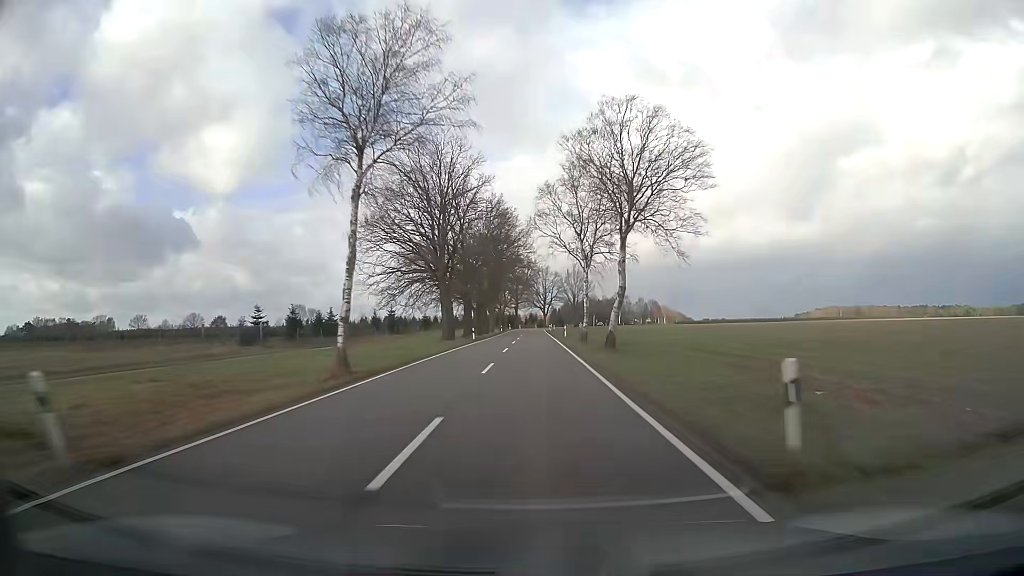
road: secondary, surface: asphalt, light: Day
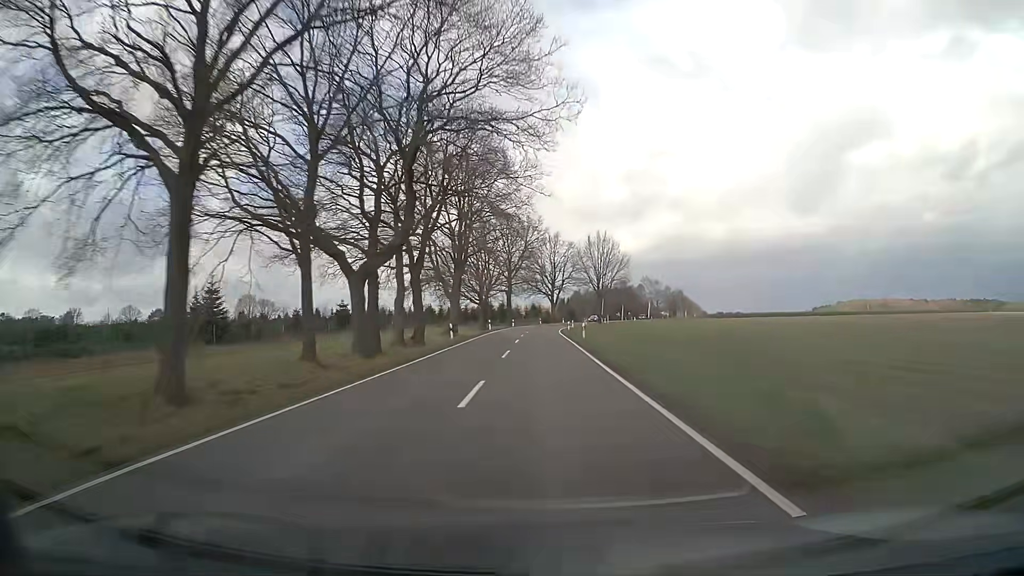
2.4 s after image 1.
(+0.4, +67.5) m; 0°
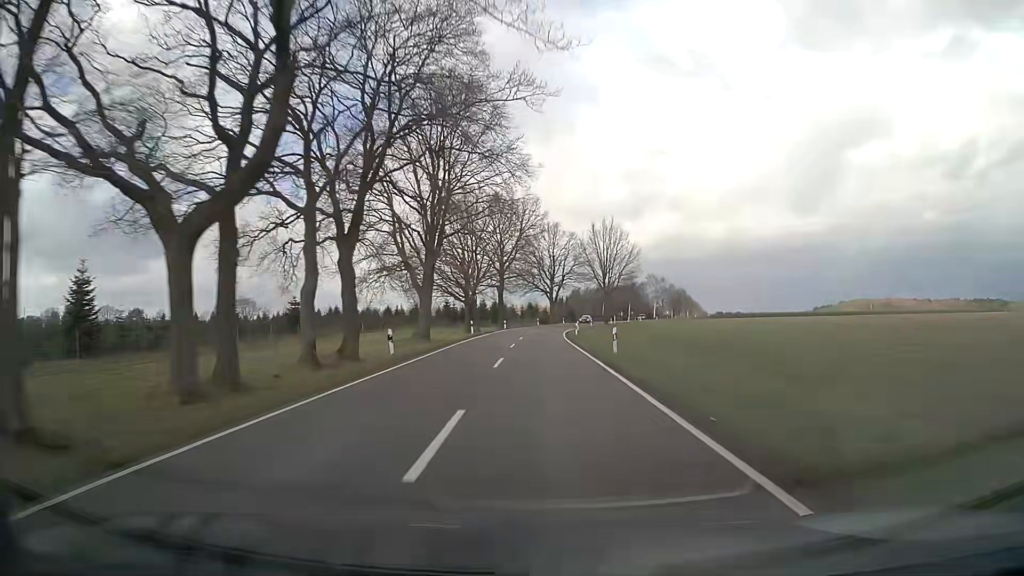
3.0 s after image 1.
(+0.1, +16.4) m; 0°
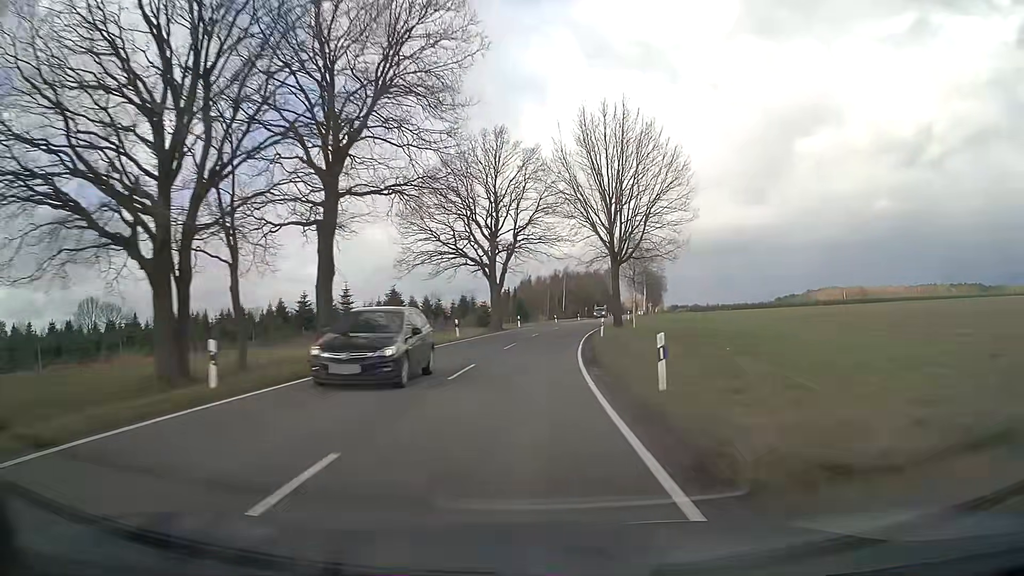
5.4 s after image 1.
(+1.7, +62.9) m; +5°
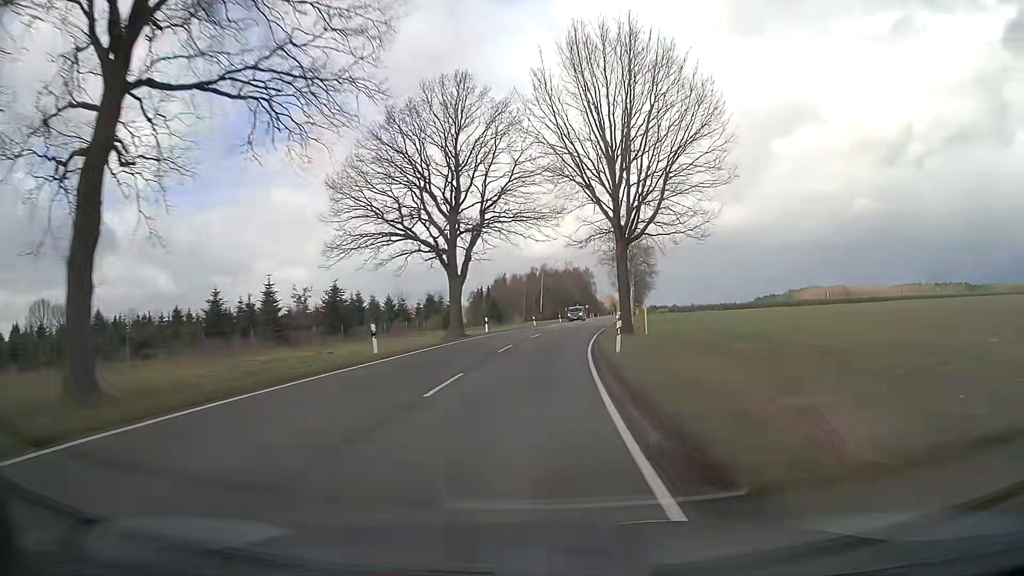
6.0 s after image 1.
(+0.2, +15.1) m; +2°
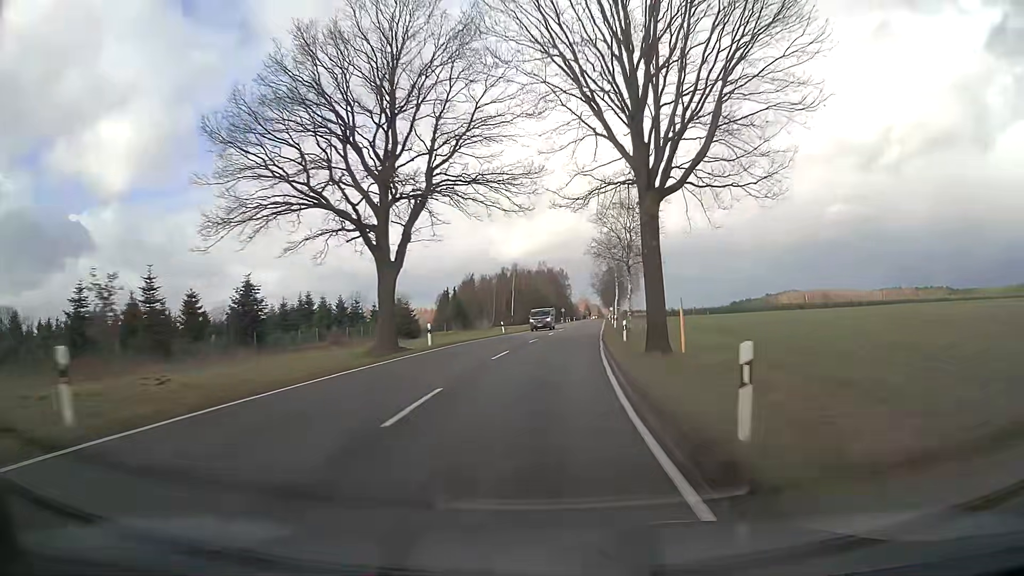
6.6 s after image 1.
(+0.3, +14.8) m; +2°
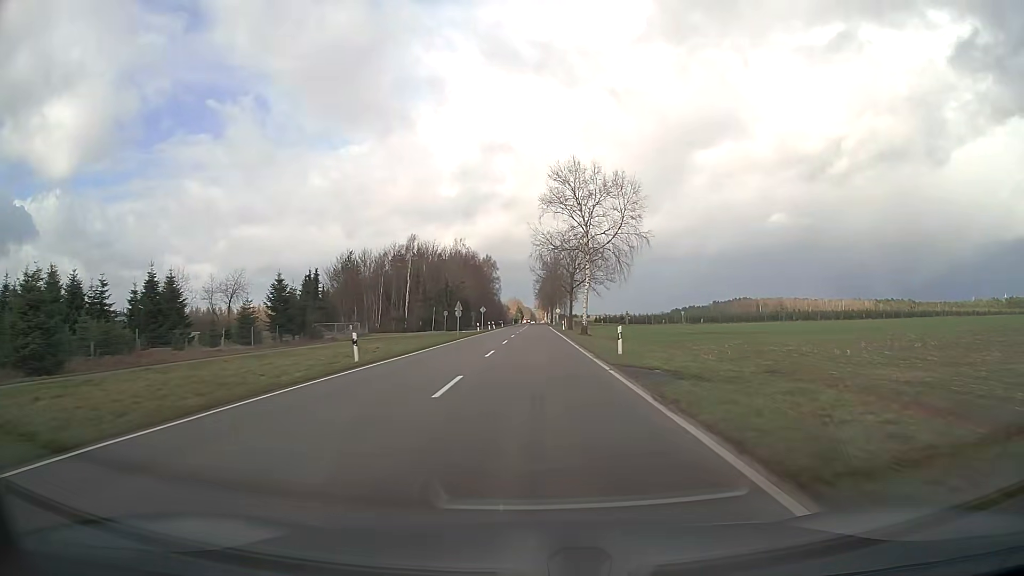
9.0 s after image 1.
(+4.3, +56.2) m; +6°
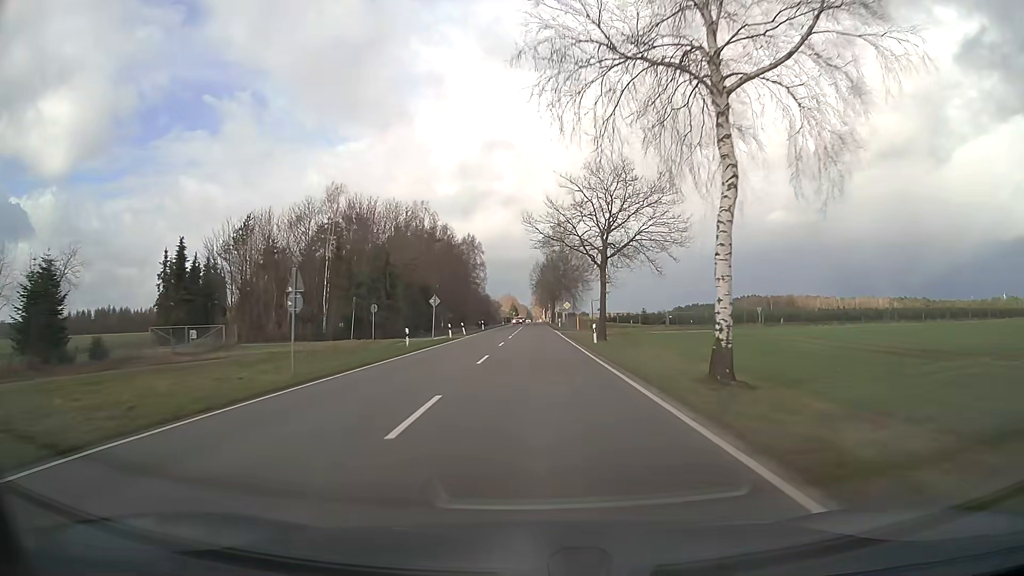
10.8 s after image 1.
(+0.1, +39.6) m; 0°
(0, +10) (0, +20) (0, +30) (0, +40) (0, +50) (0, +60) (0, +70) (0, +80) (0, +90) (0, +100) m
